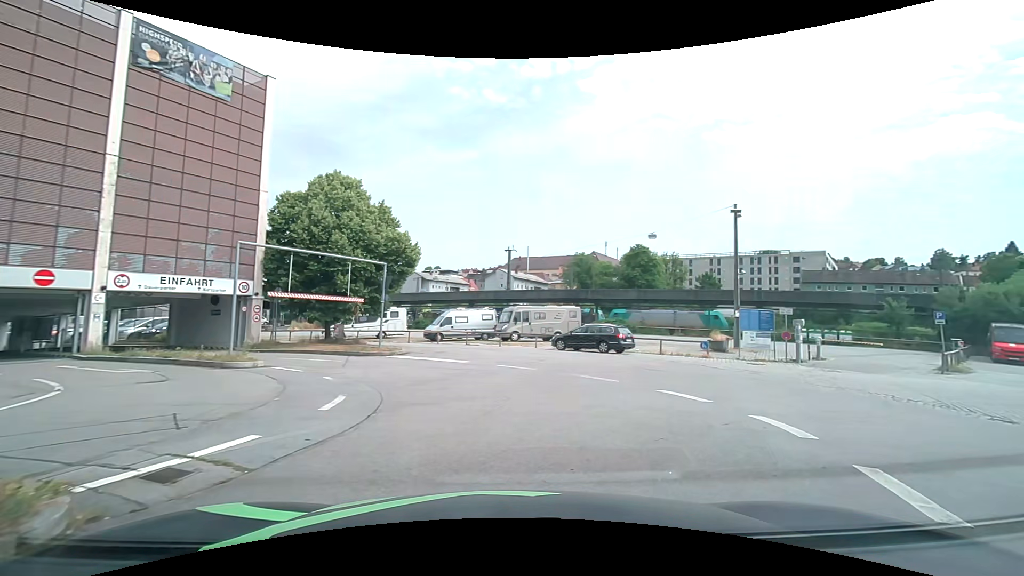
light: Day
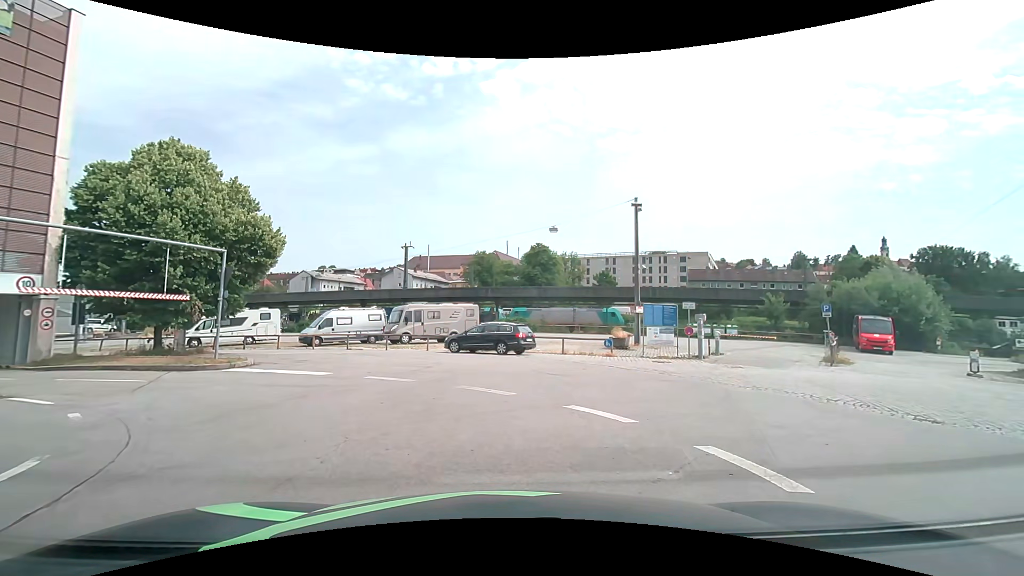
(+0.4, +3.0) m; +12°
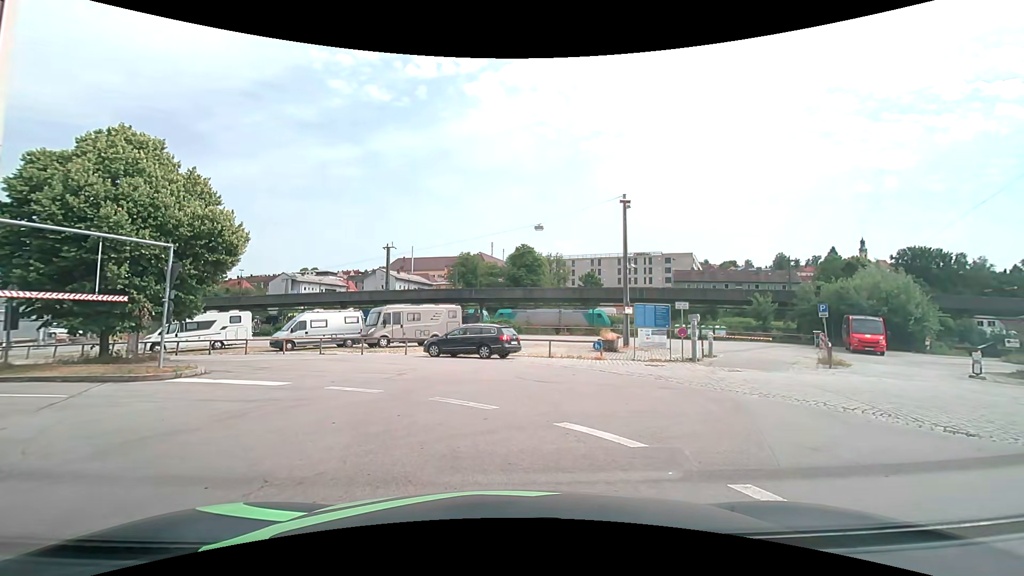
(0.0, +1.5) m; +2°
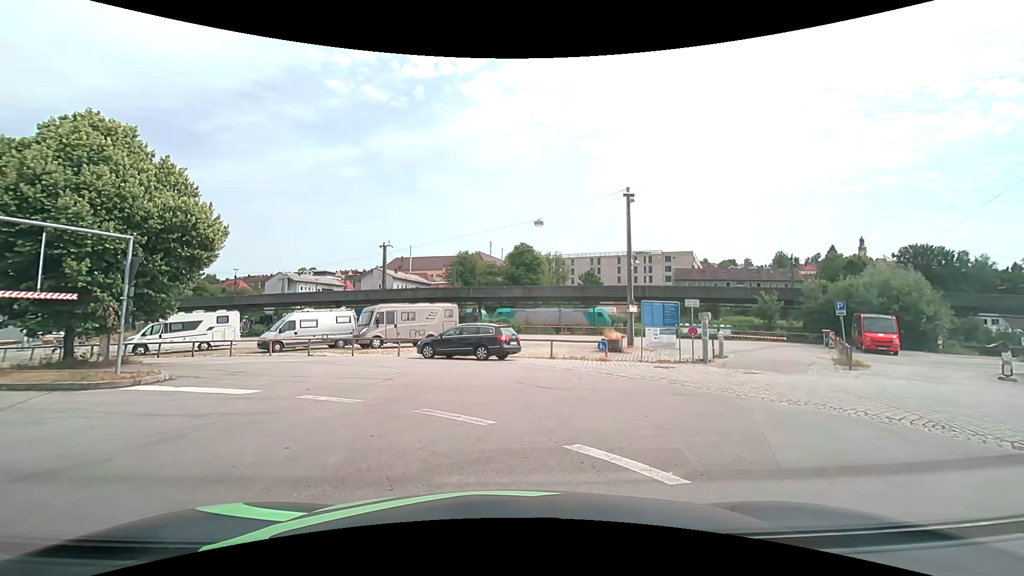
(0.0, +1.4) m; +1°
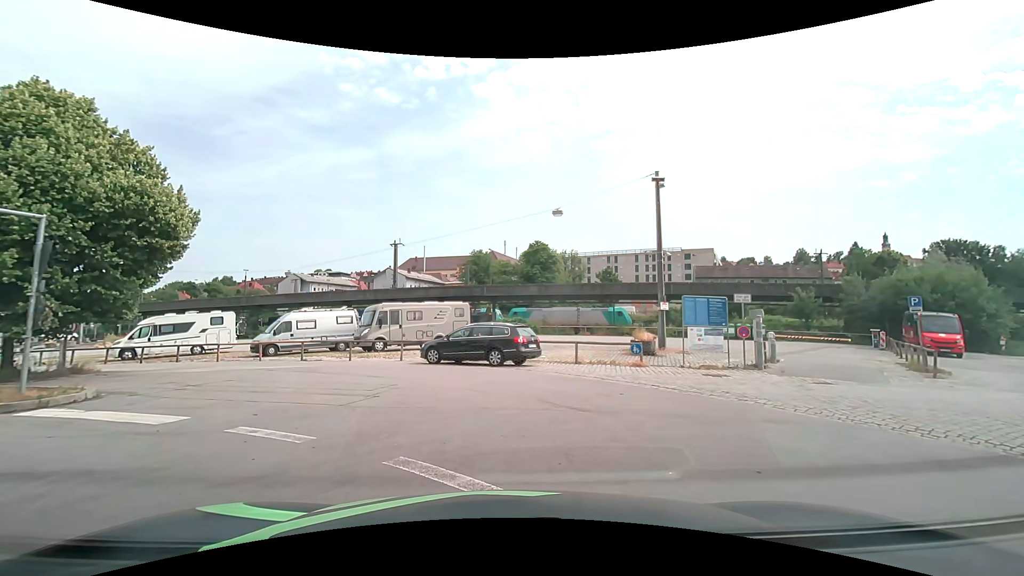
(-0.1, +3.1) m; -1°
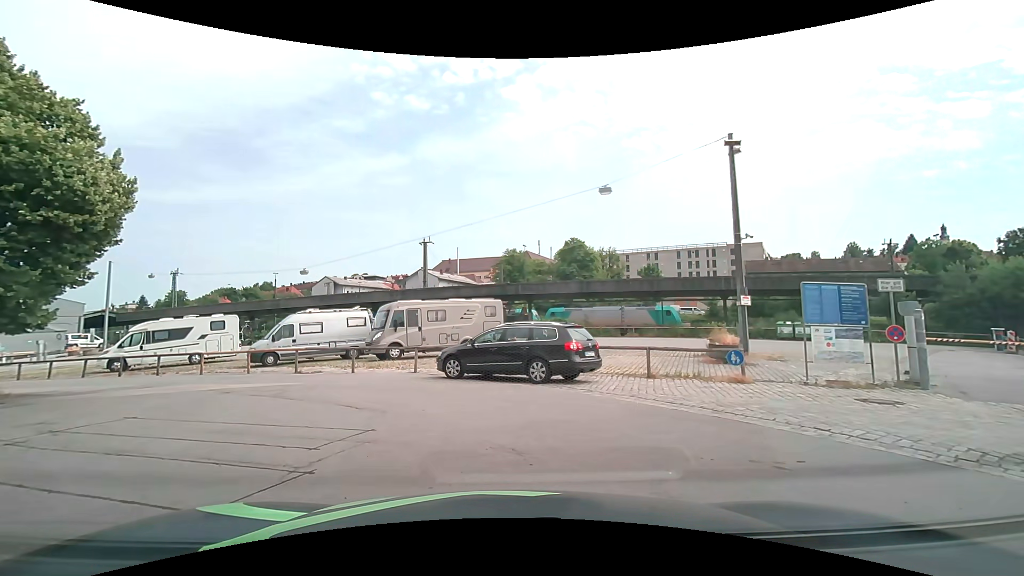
(-0.2, +5.0) m; -5°
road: service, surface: asphalt
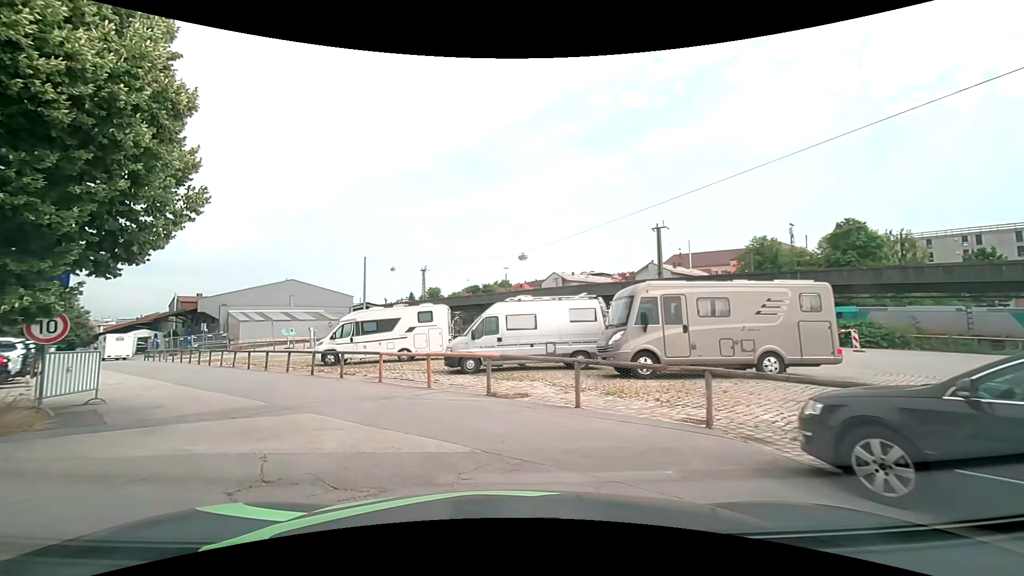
(-1.7, +8.9) m; -26°
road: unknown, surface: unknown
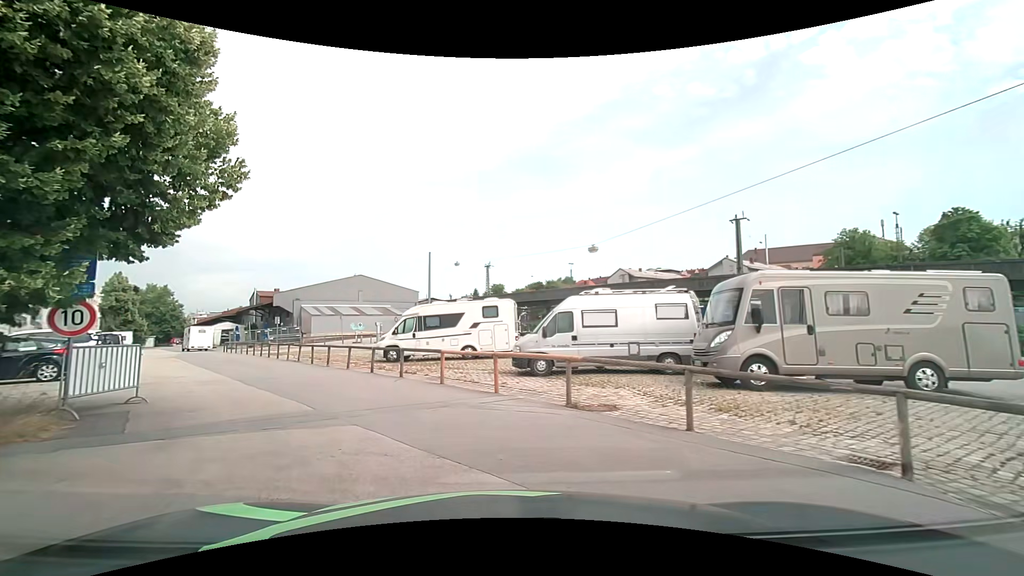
(-0.1, +2.0) m; -7°
